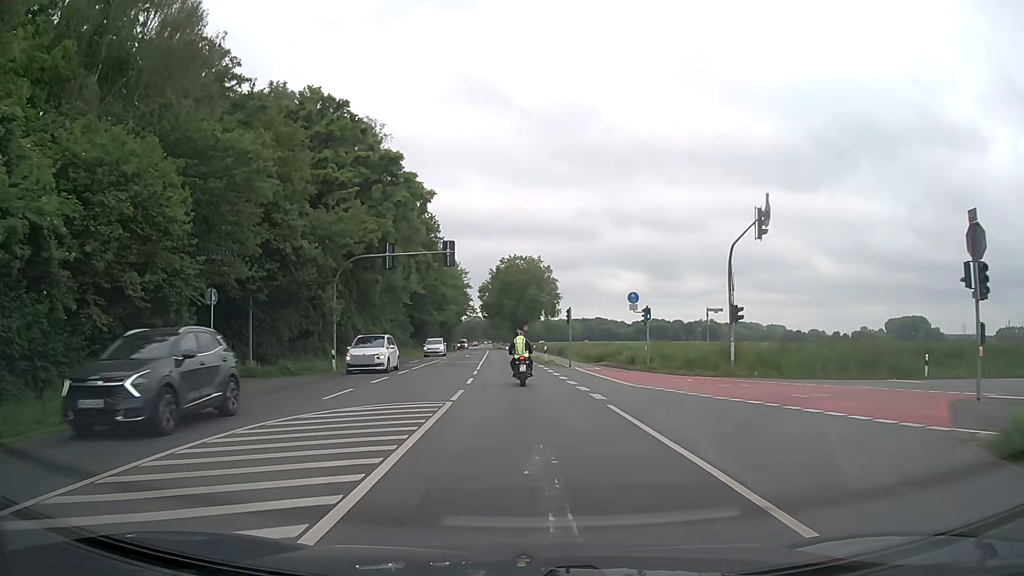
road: secondary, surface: asphalt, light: Day
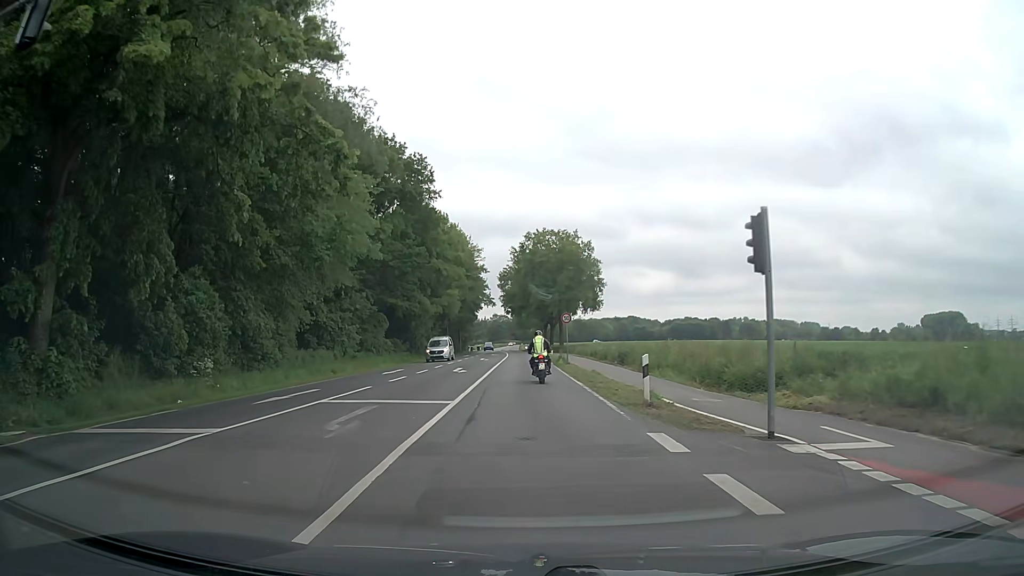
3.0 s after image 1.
(-0.6, +29.0) m; -2°
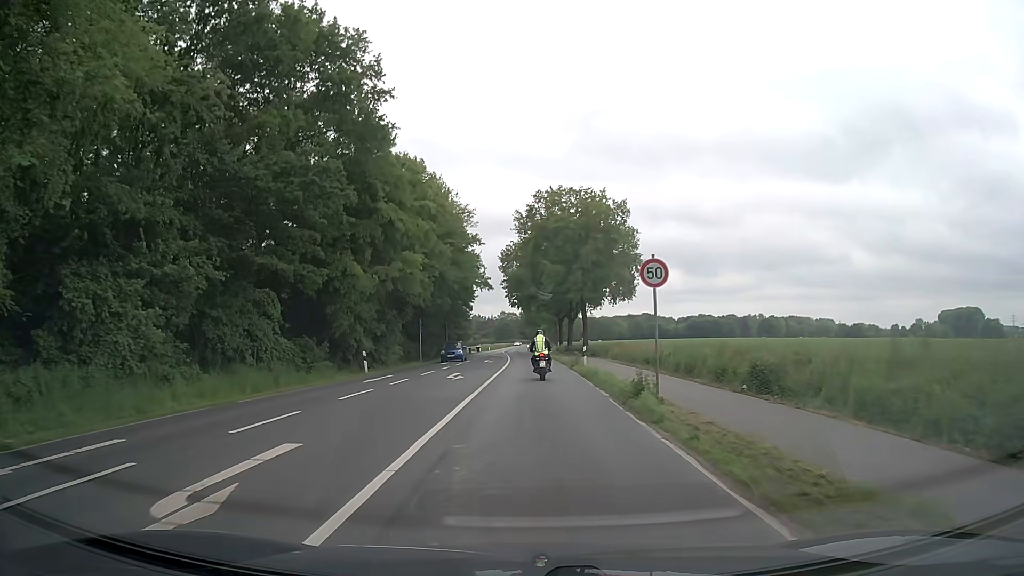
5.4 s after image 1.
(-0.2, +25.4) m; -1°
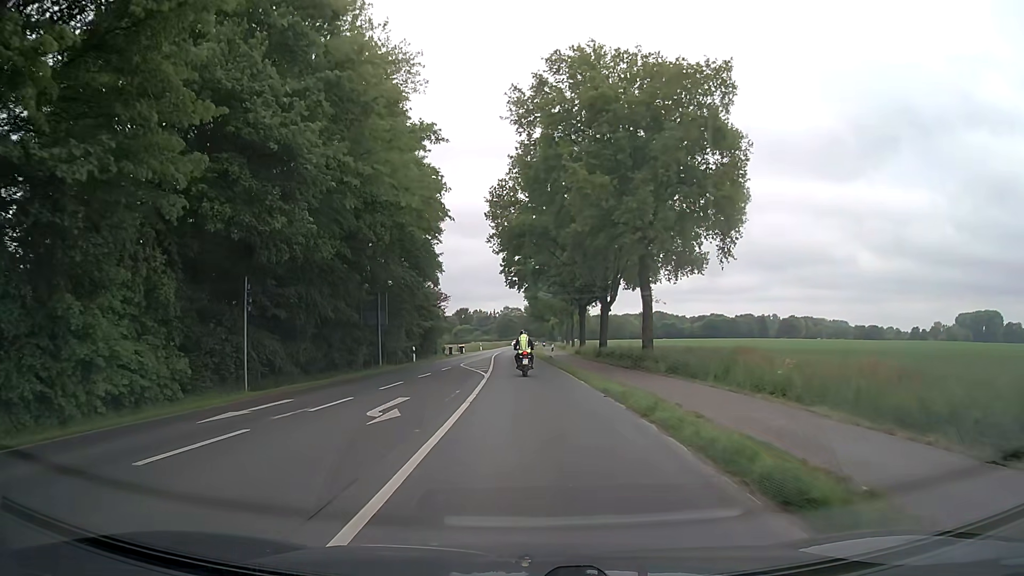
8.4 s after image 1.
(0.0, +33.5) m; 0°
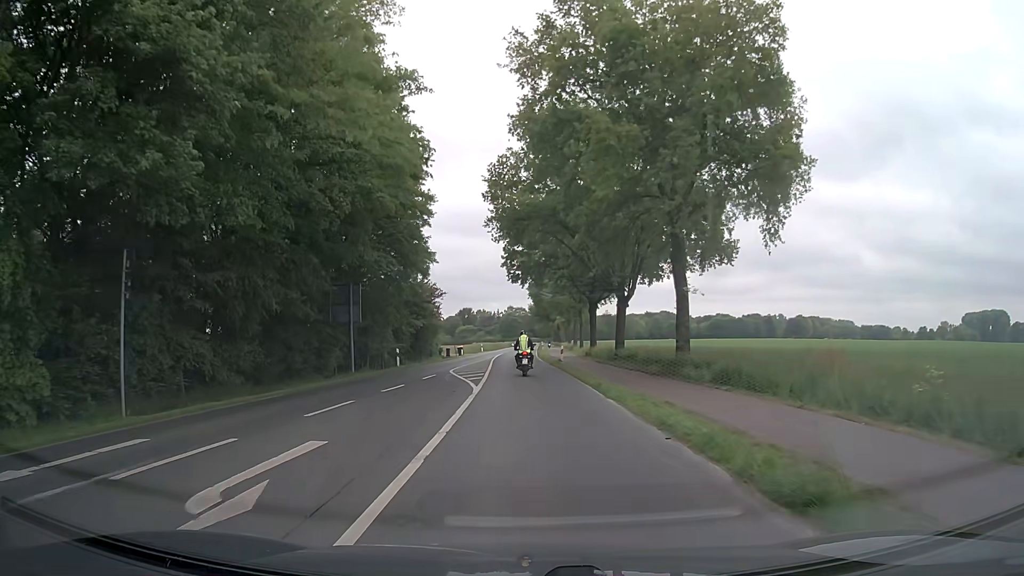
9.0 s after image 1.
(0.0, +6.8) m; 0°
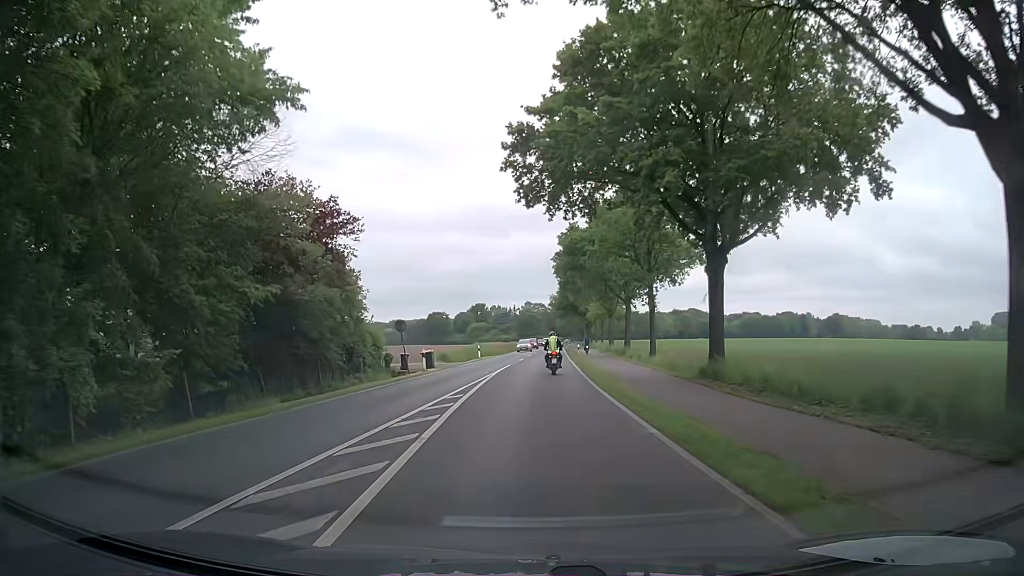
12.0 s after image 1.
(-0.7, +35.5) m; -2°
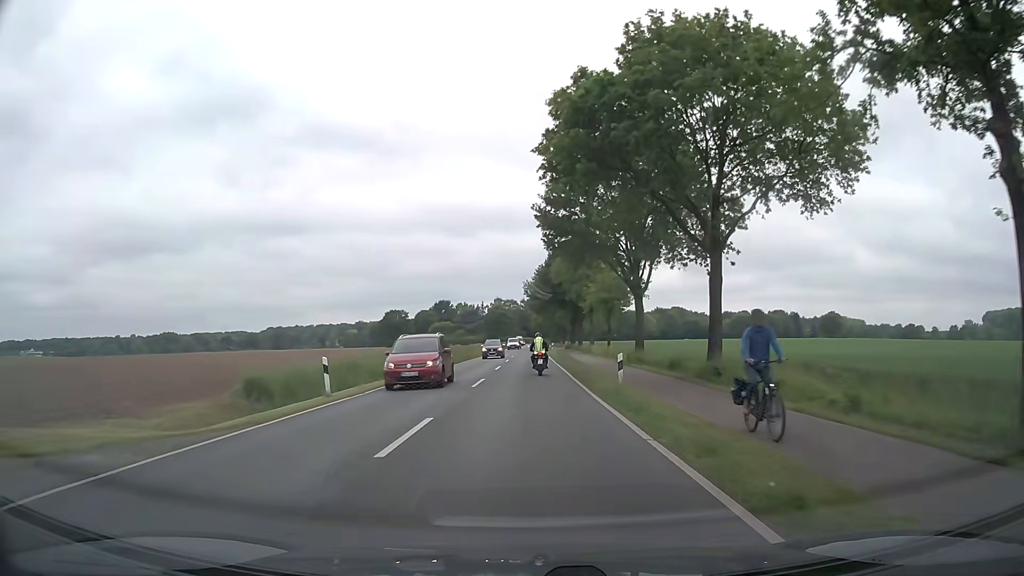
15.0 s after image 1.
(+1.0, +36.9) m; +3°
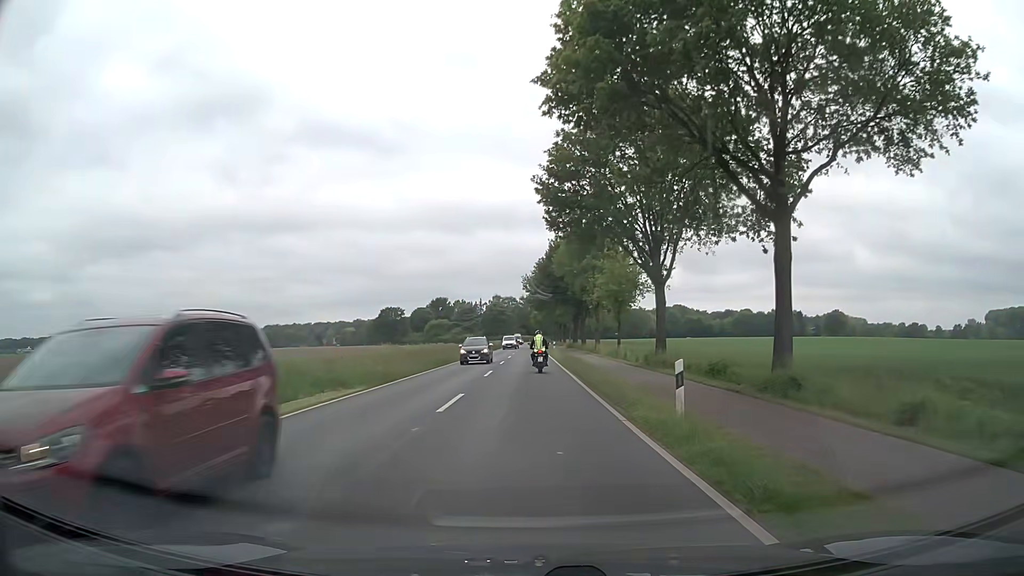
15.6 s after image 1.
(0.0, +7.4) m; 0°
(0, +10) (0, +20) (0, +30) (0, +40) (0, +50) (0, +60) (0, +70) (0, +80) (0, +90) (0, +100) m
